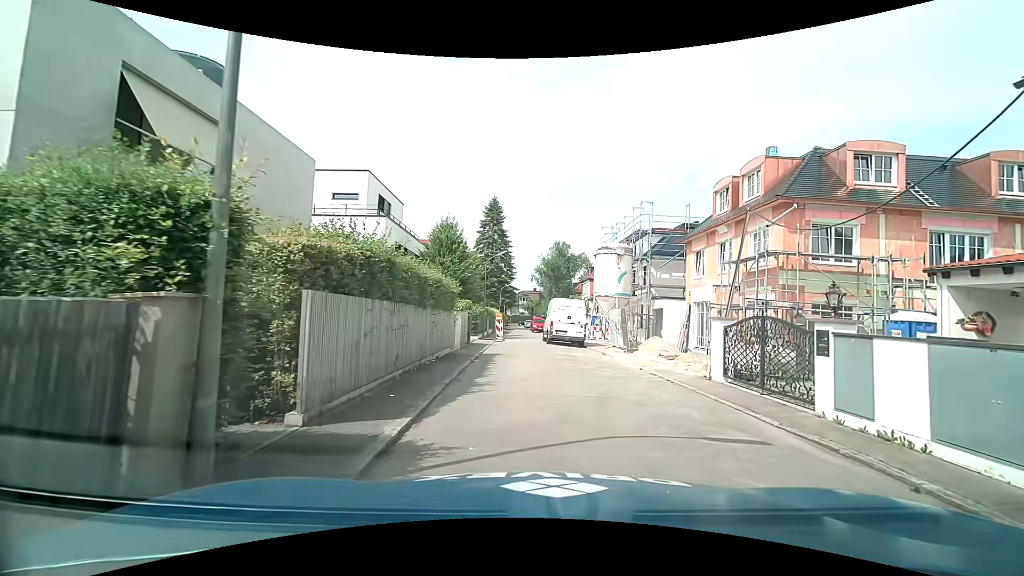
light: Day
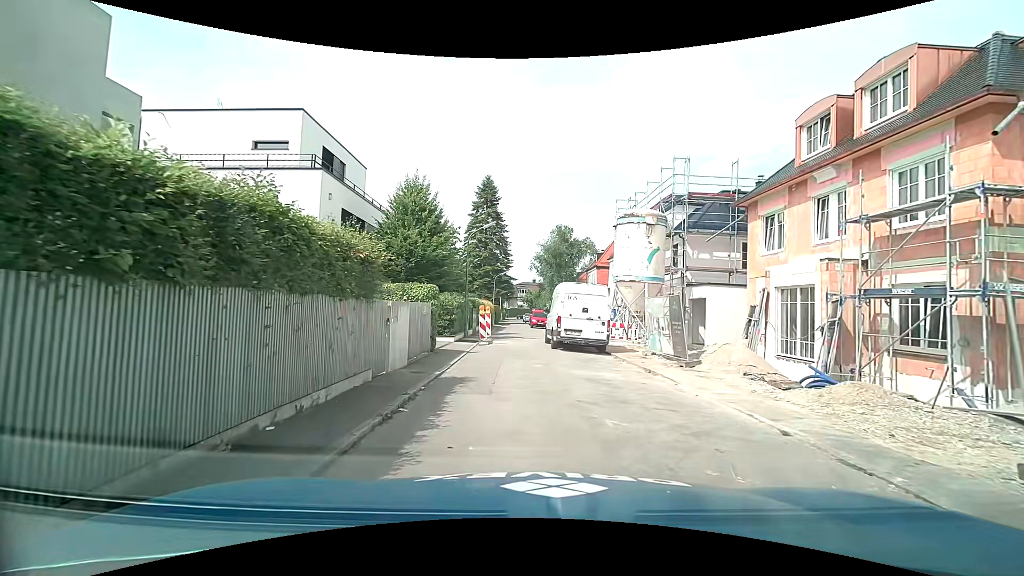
(+0.1, +8.5) m; -1°
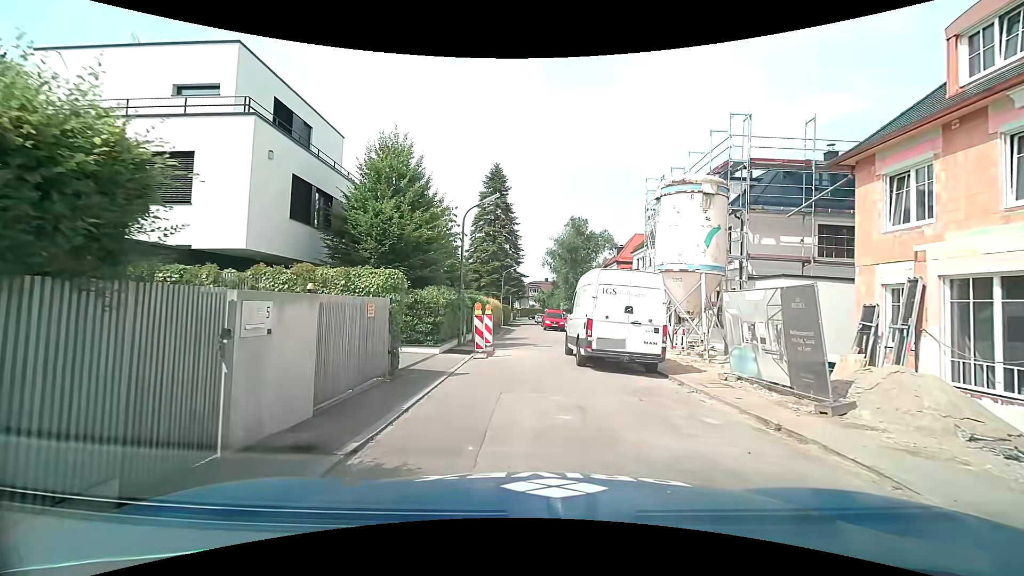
(0.0, +5.9) m; -1°
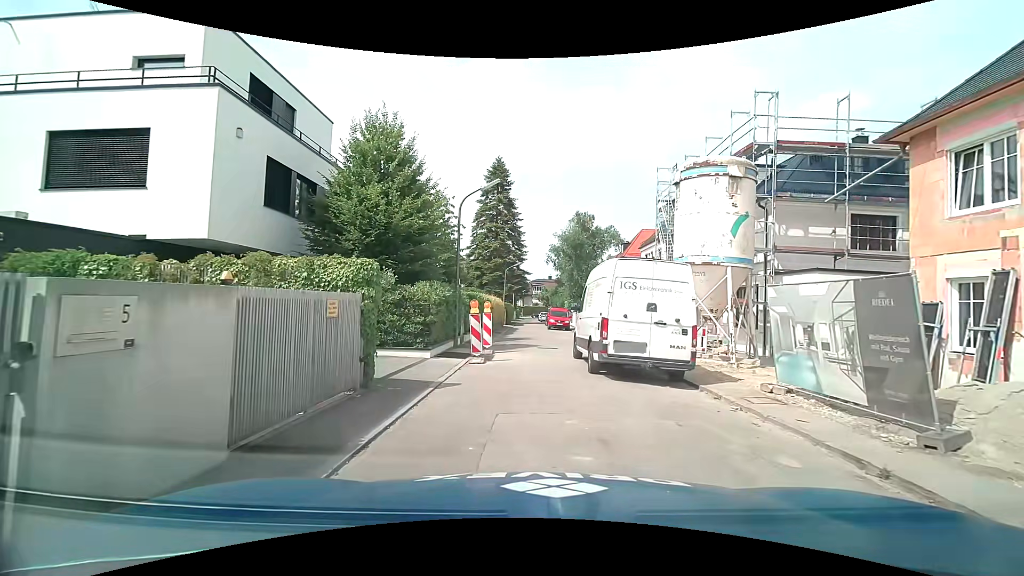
(0.0, +1.9) m; 0°
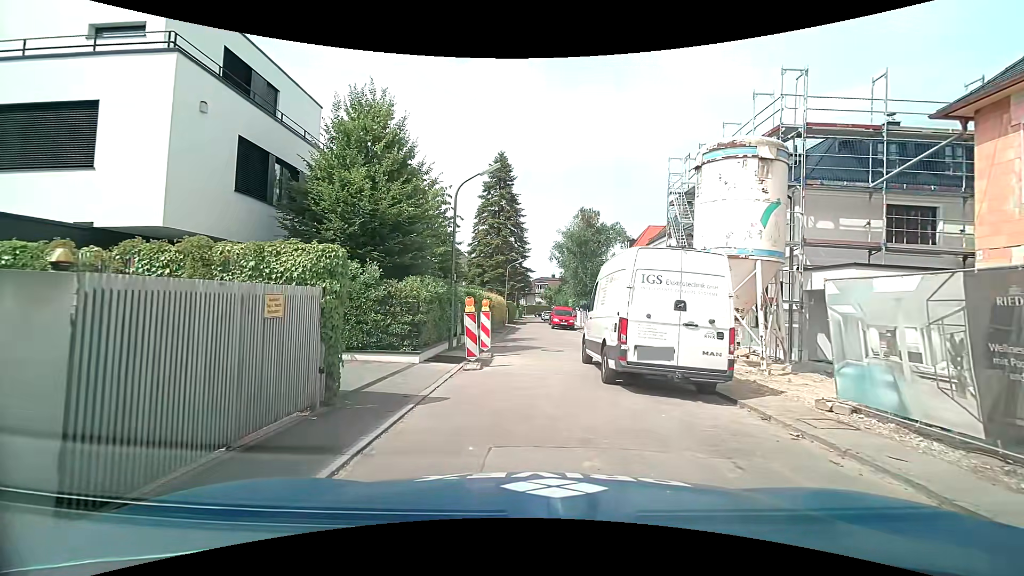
(0.0, +1.7) m; -1°
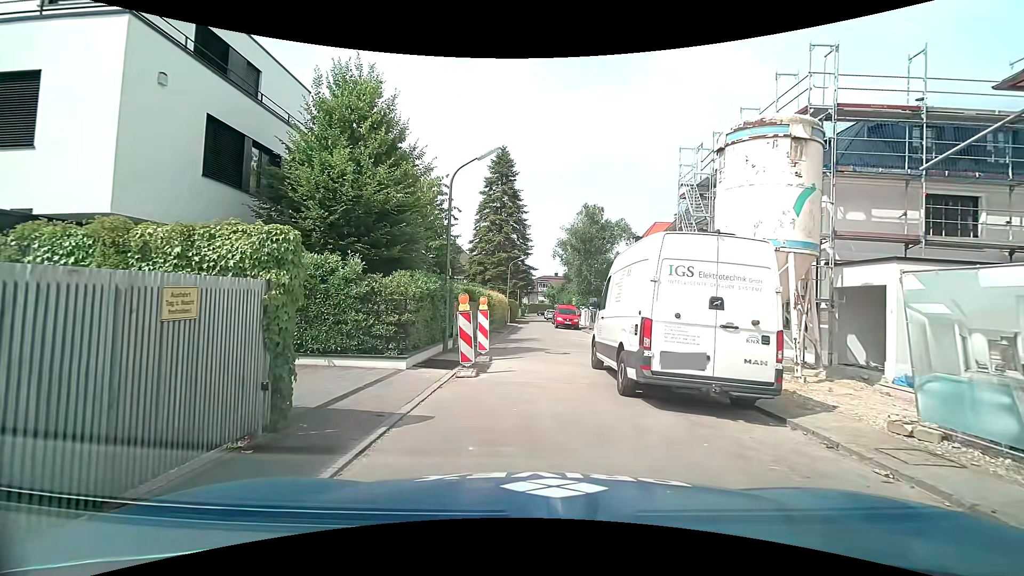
(0.0, +1.4) m; -1°
